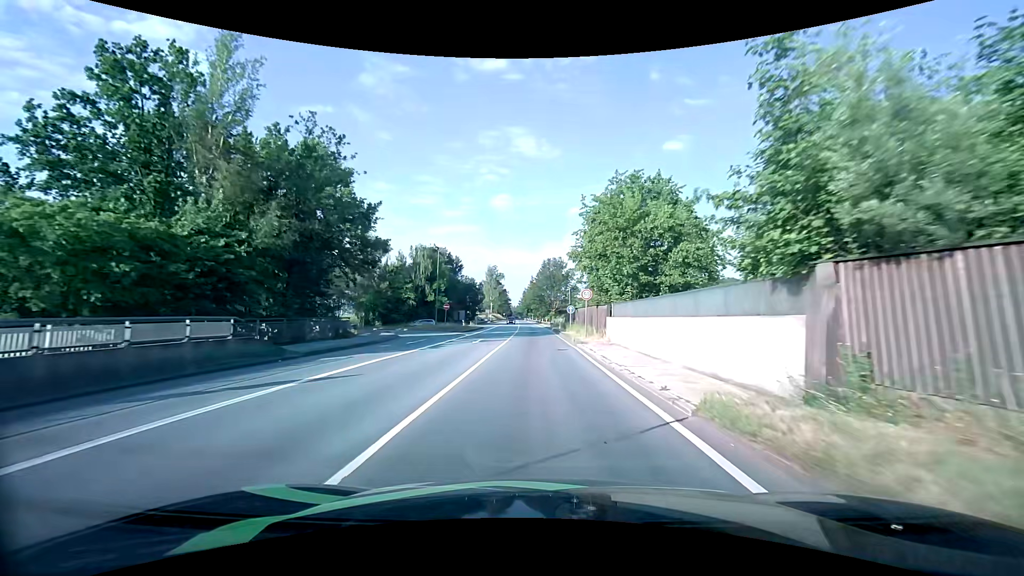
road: primary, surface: asphalt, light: Day
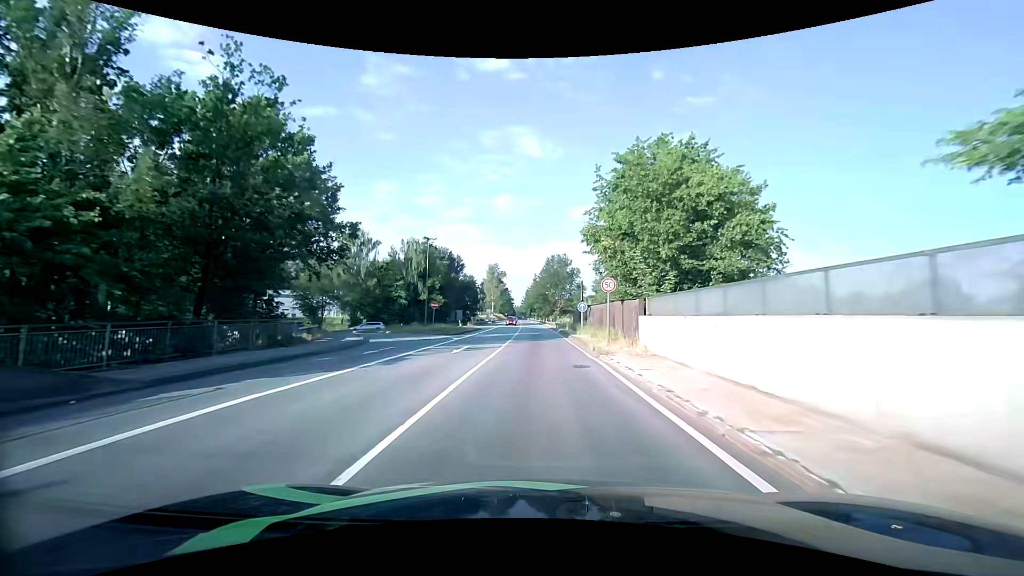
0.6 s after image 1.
(0.0, +7.6) m; -1°
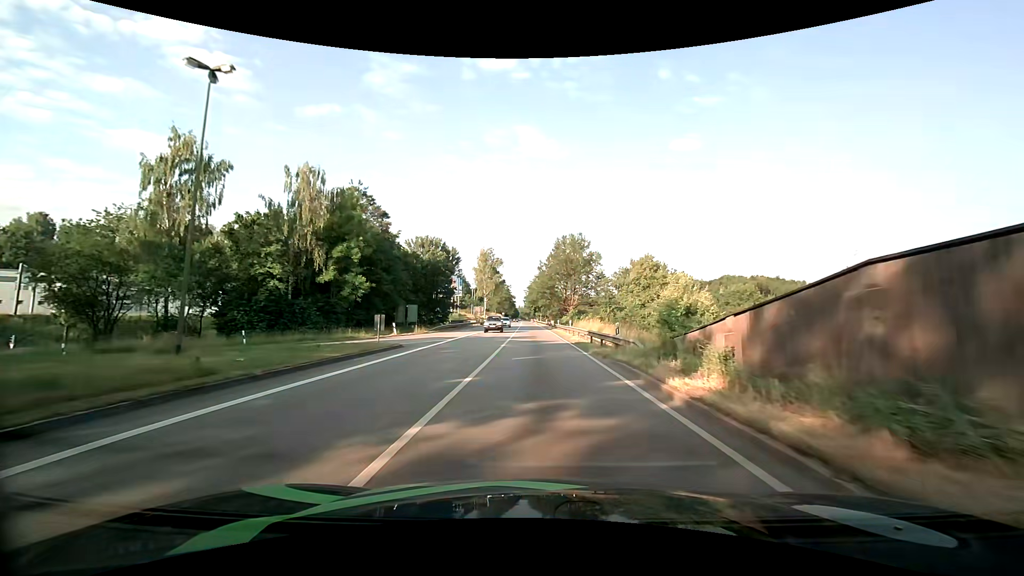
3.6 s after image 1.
(-0.1, +37.9) m; 0°
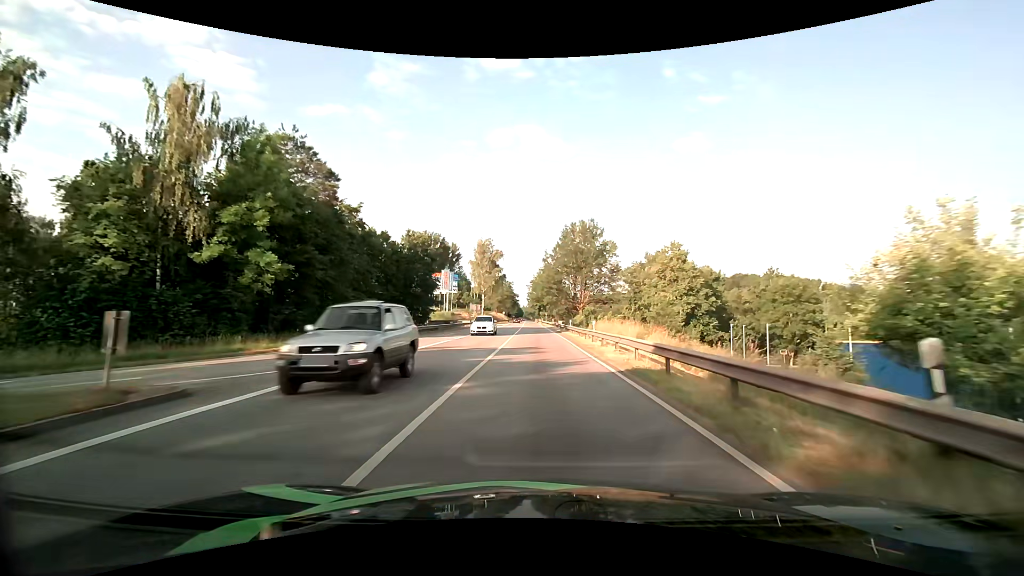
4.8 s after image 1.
(0.0, +15.3) m; 0°
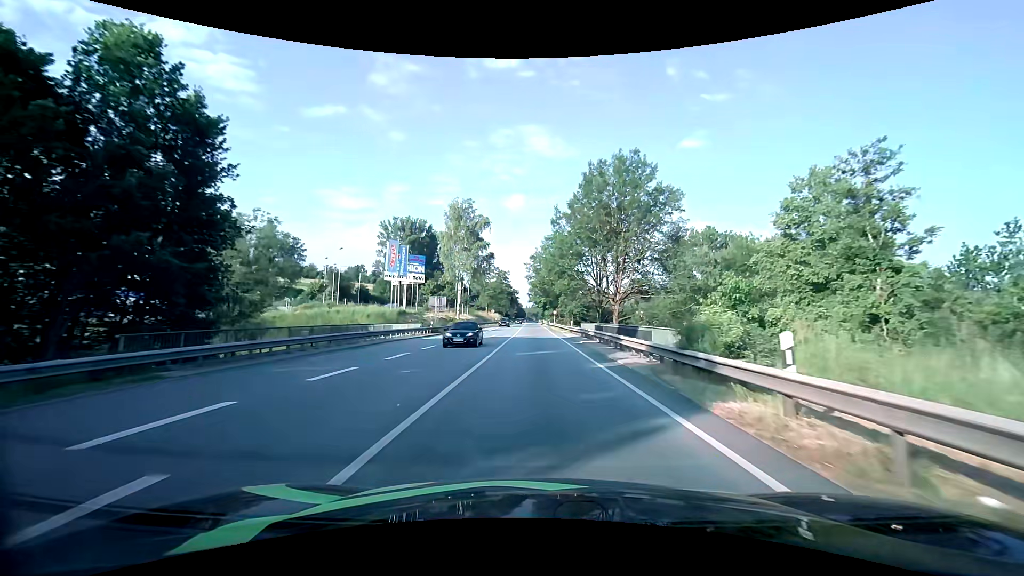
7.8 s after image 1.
(-0.3, +39.7) m; 0°
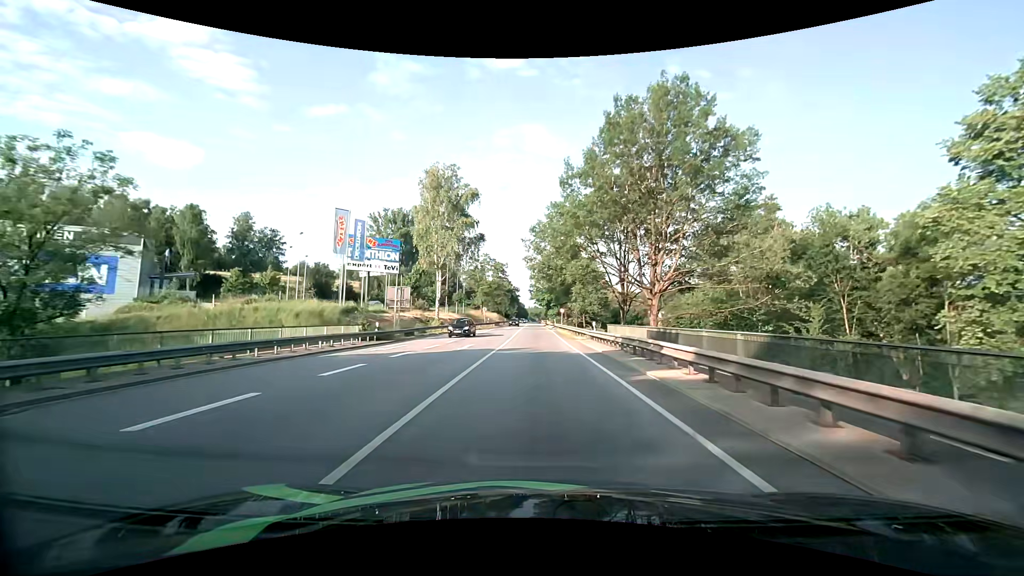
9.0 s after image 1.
(-0.1, +17.4) m; 0°
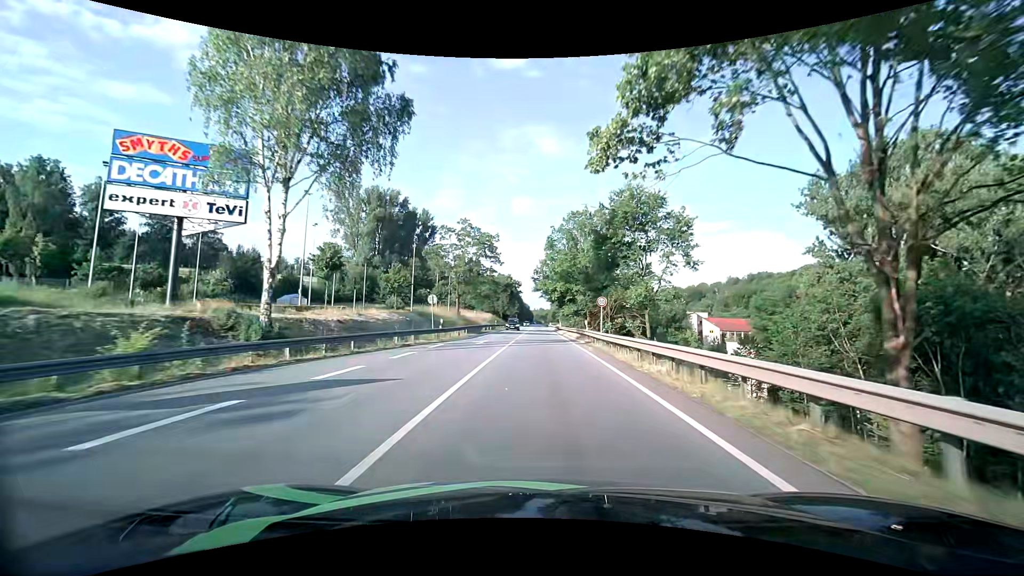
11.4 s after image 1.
(-0.3, +37.3) m; -1°
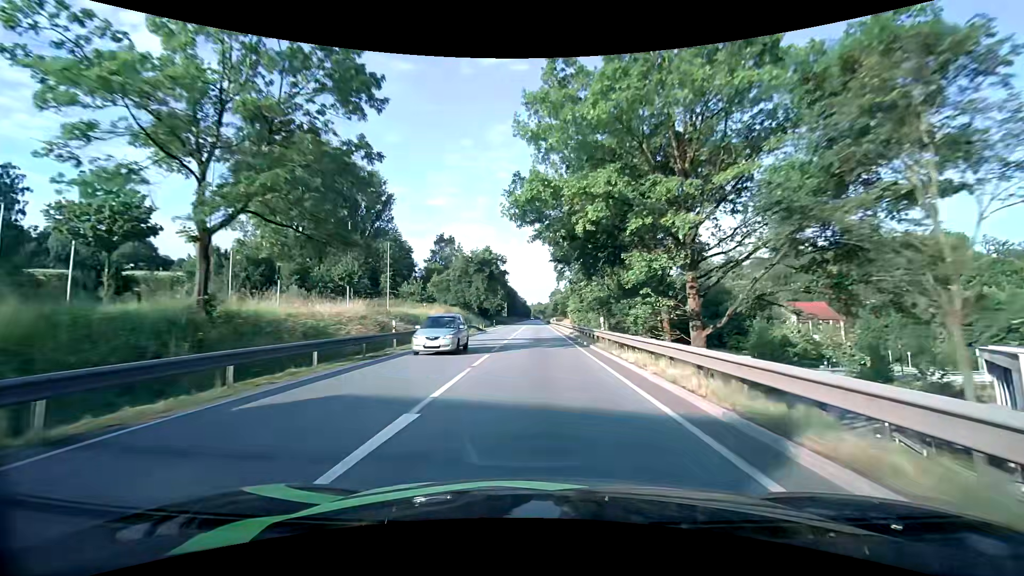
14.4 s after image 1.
(+0.7, +49.6) m; +1°
(0, +10) (0, +20) (0, +30) (0, +40) (0, +50) (-1, +60) (-1, +70) (-1, +80) (-1, +90) (-1, +100) m
